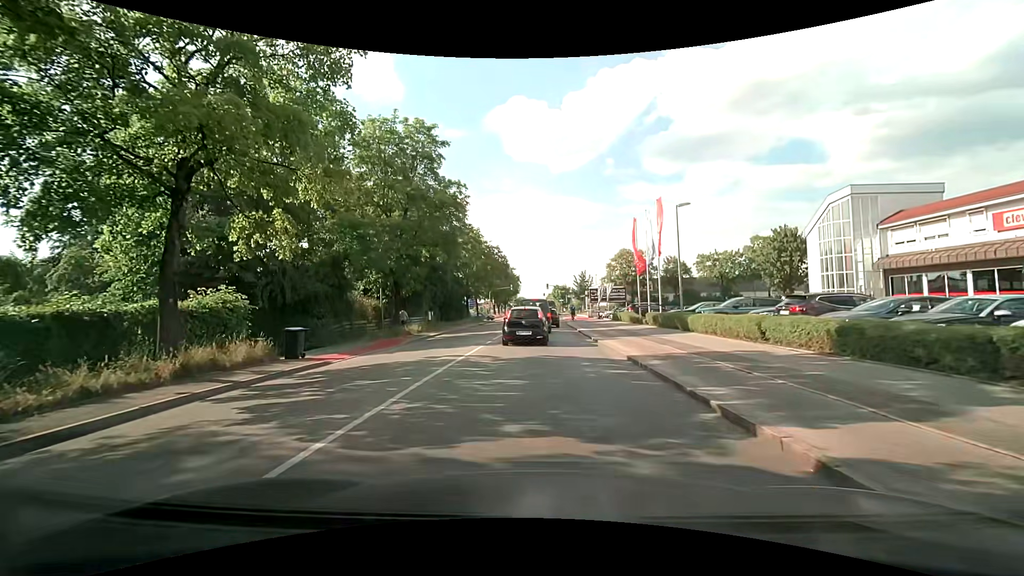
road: secondary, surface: asphalt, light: Day
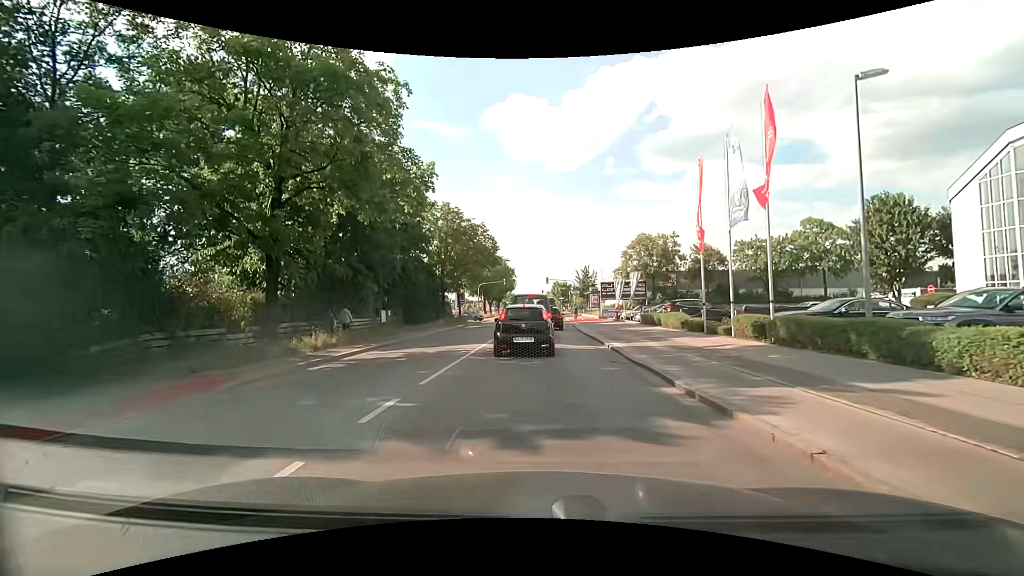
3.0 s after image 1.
(-0.1, +14.1) m; 0°
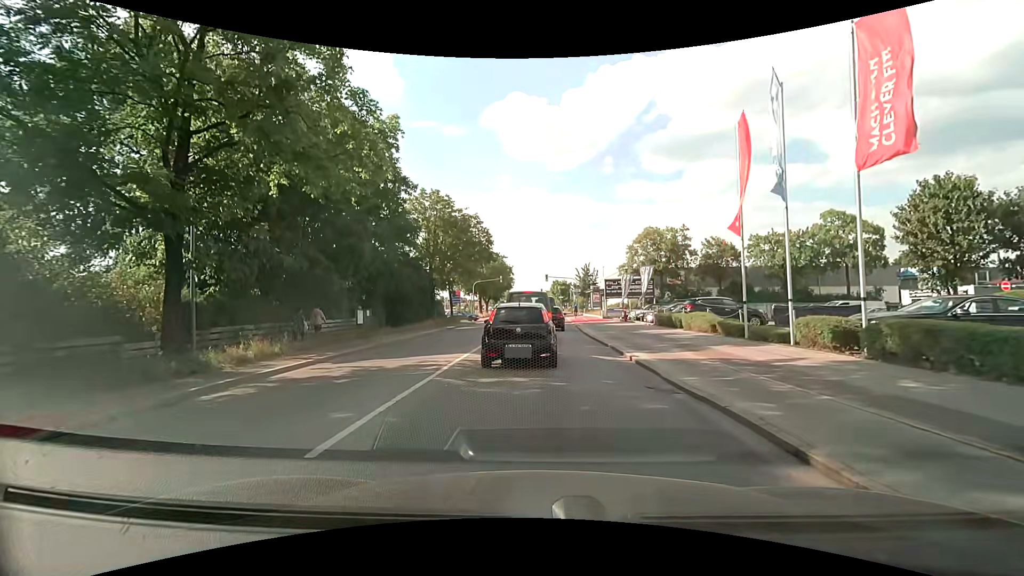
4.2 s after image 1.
(0.0, +4.3) m; 0°
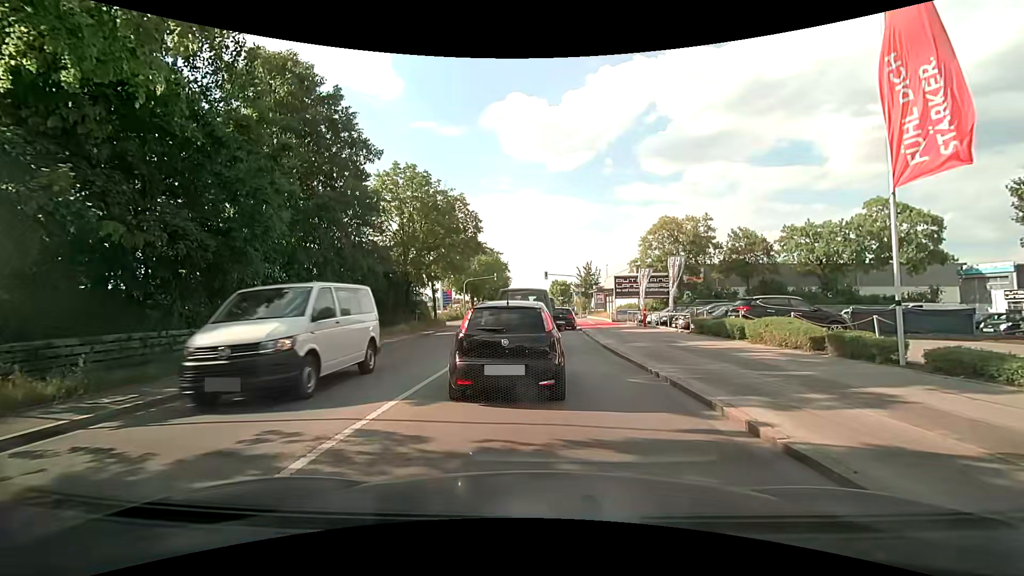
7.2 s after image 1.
(0.0, +7.2) m; -1°
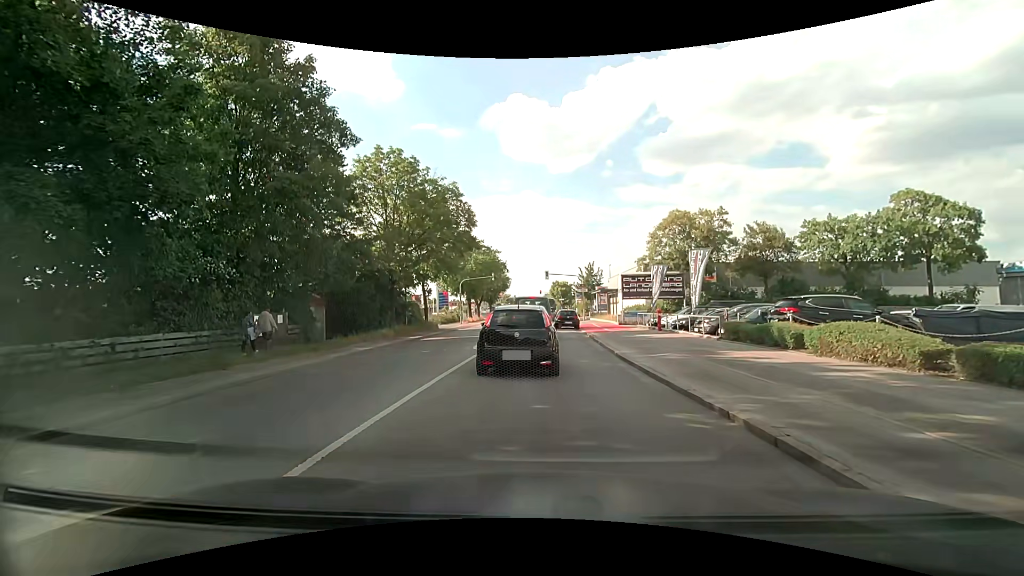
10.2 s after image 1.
(0.0, +3.7) m; +1°
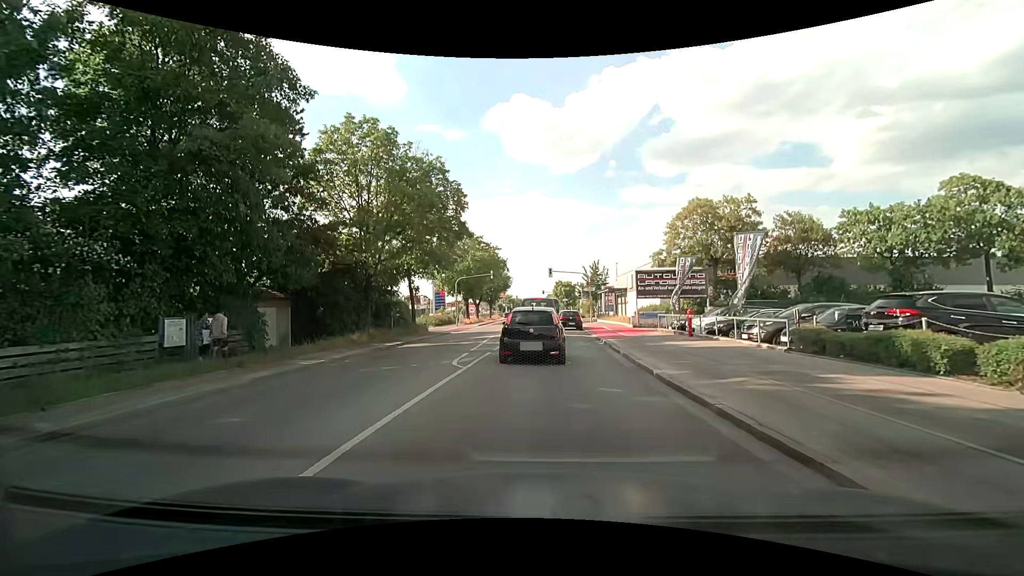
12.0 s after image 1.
(-0.1, +5.1) m; 0°
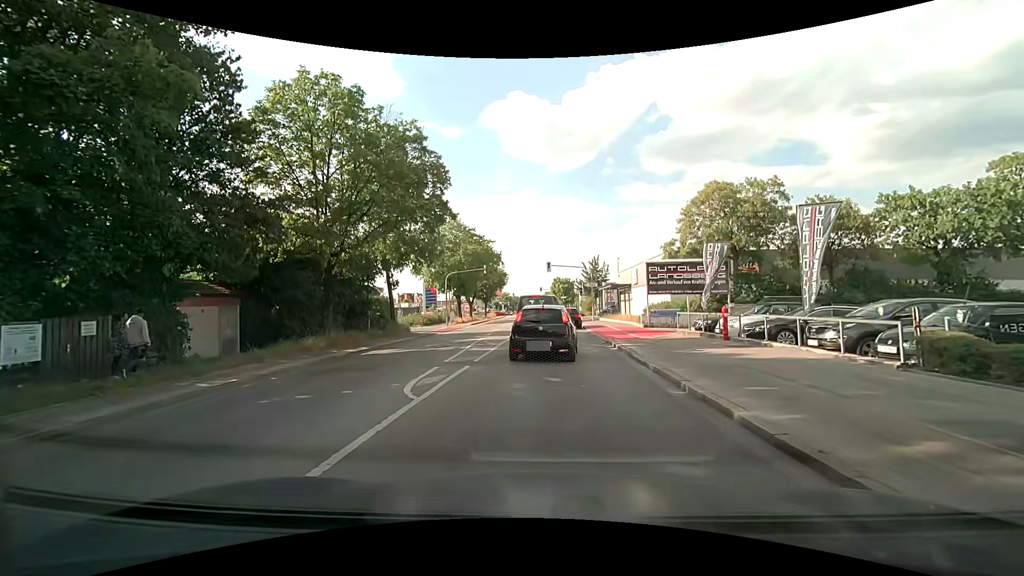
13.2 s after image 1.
(0.0, +4.5) m; 0°
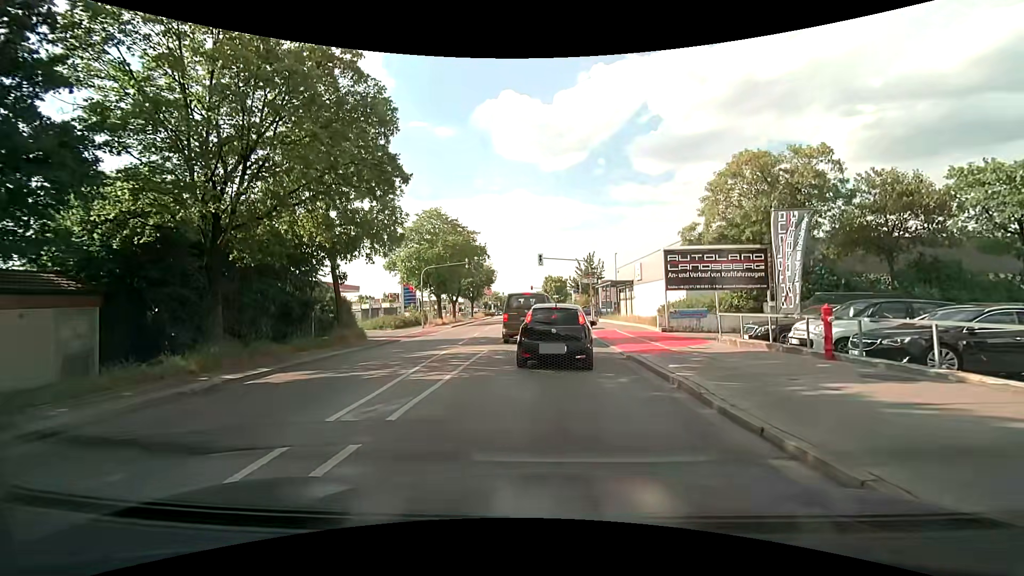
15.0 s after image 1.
(0.0, +6.7) m; 0°
(0, +10) (+1, +20) (+1, +30) (+1, +40) (+1, +50) (+1, +60) (+1, +70) (+1, +80) (+1, +90) (+1, +100) m
